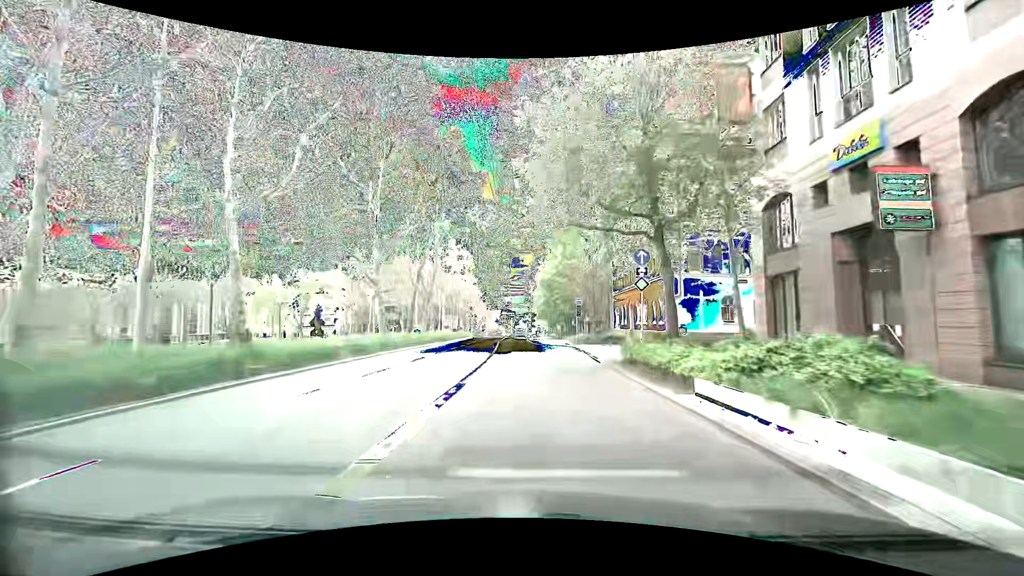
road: secondary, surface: asphalt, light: Day
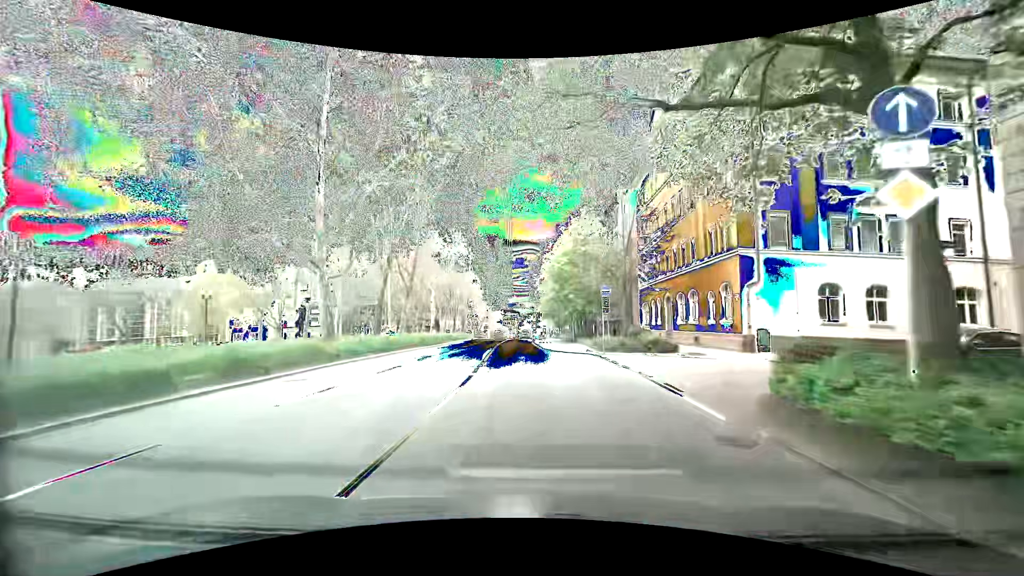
(-0.1, +11.6) m; -2°
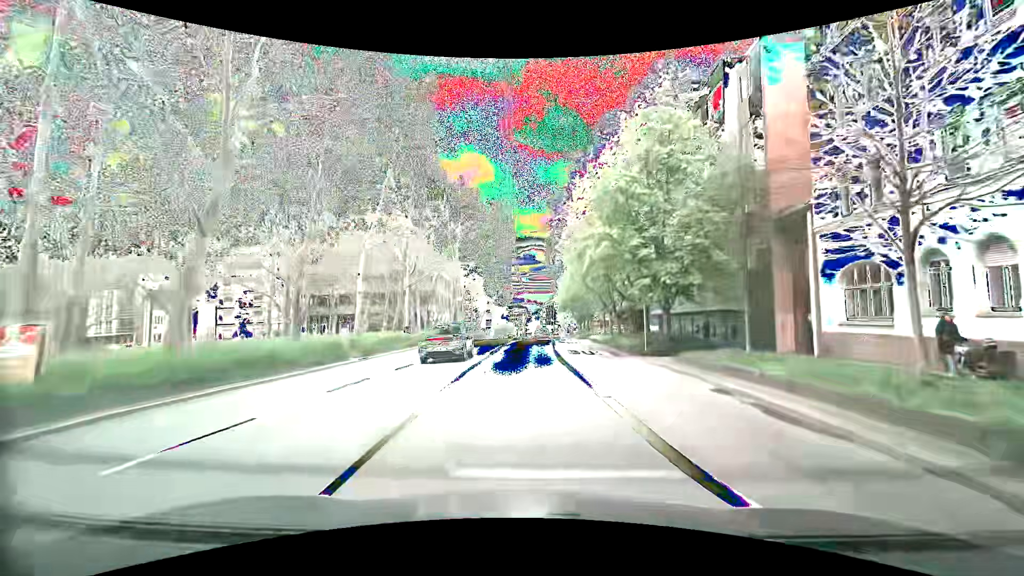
(-0.3, +29.1) m; -1°
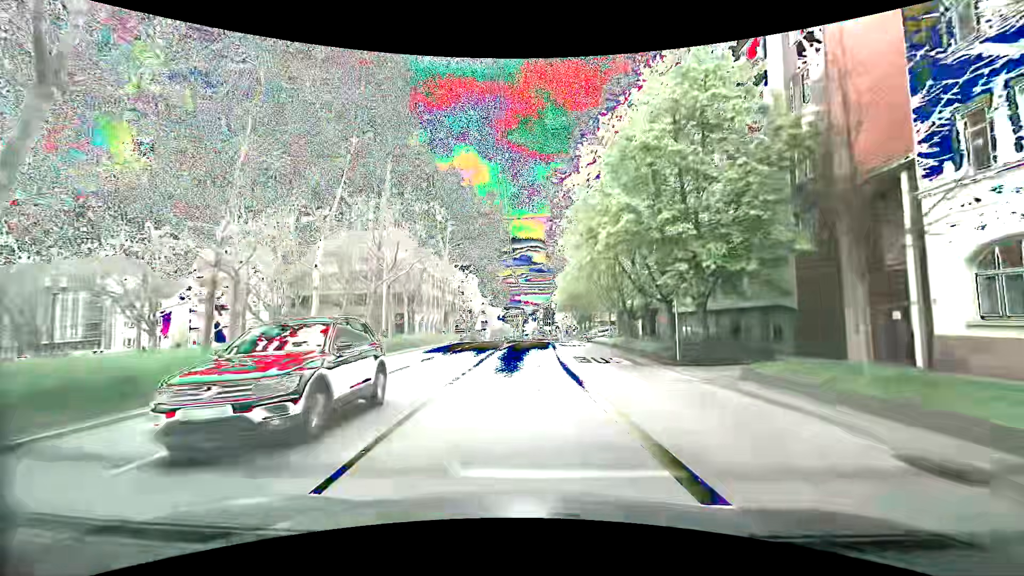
(+0.1, +5.8) m; 0°
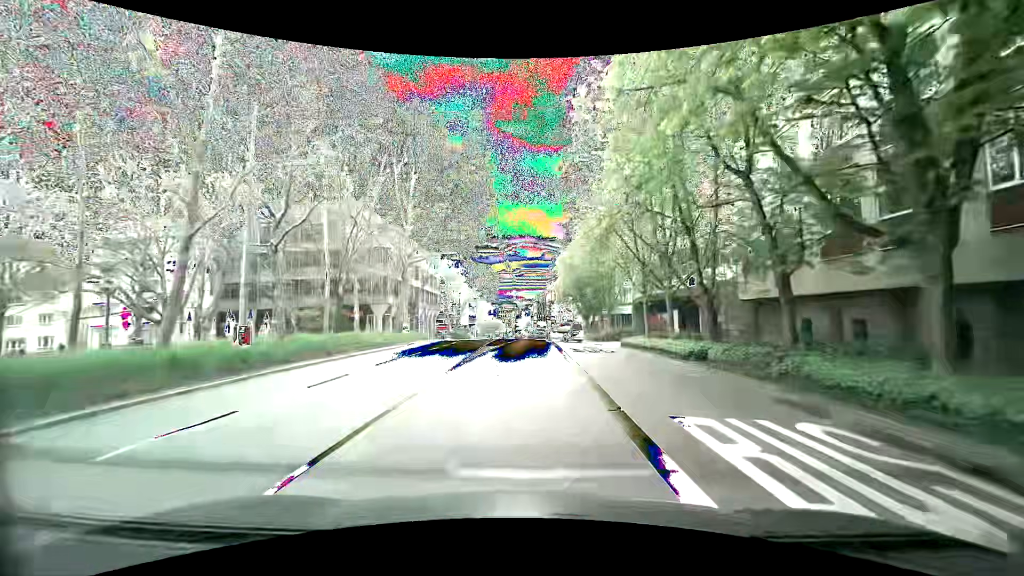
(+0.3, +17.5) m; +1°
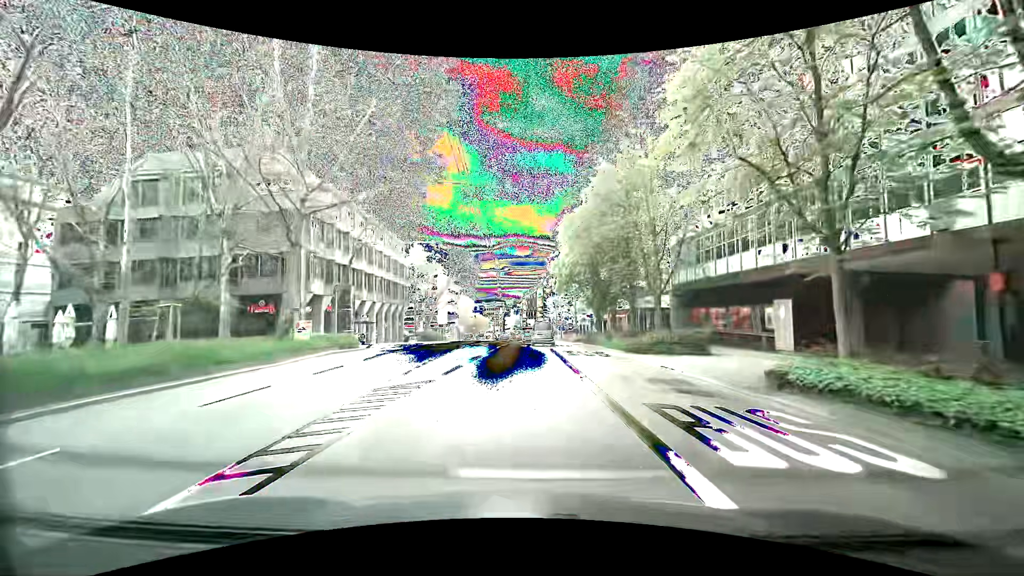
(+0.3, +20.5) m; +3°
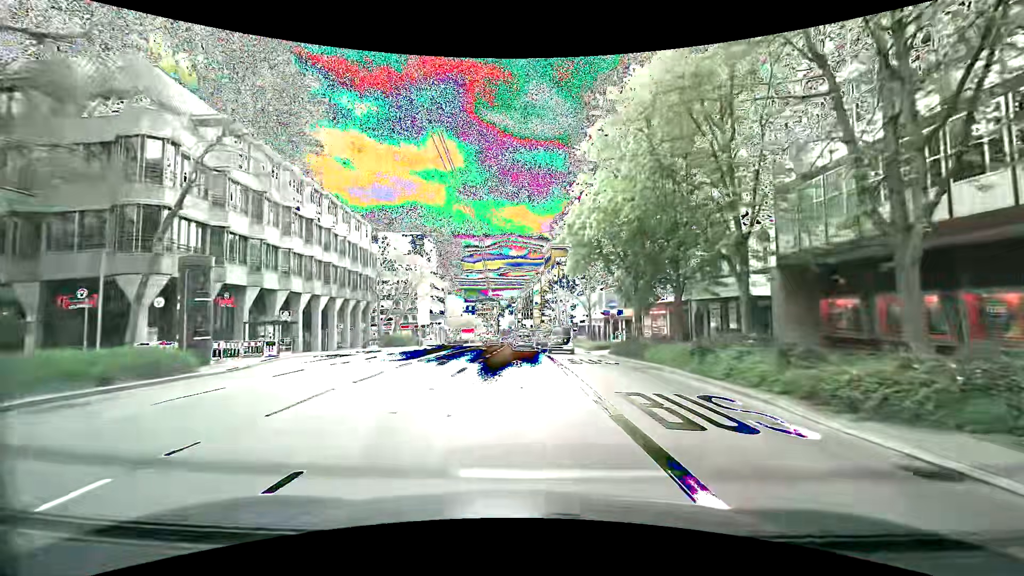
(-0.2, +17.8) m; -1°
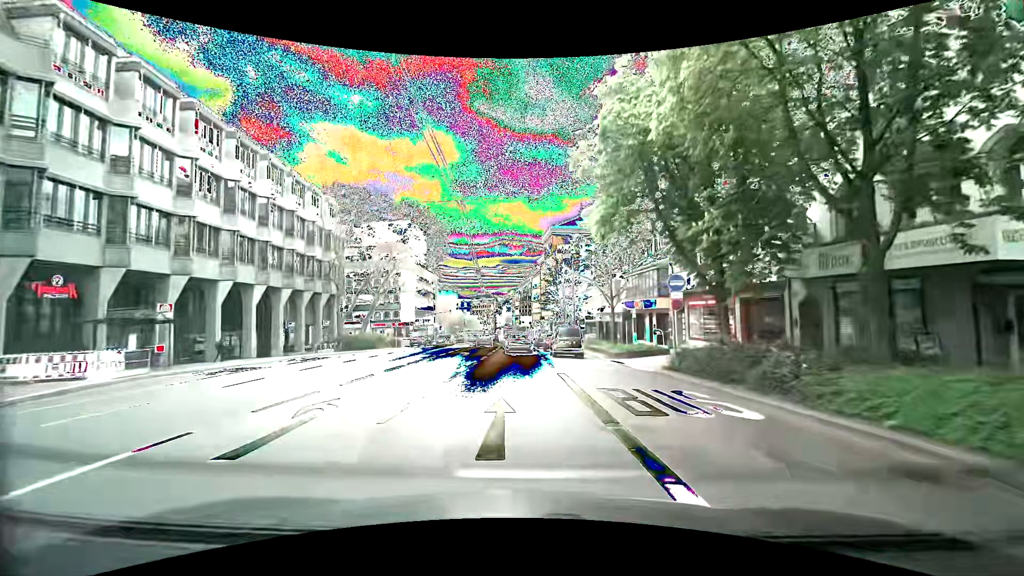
(0.0, +12.8) m; 0°
